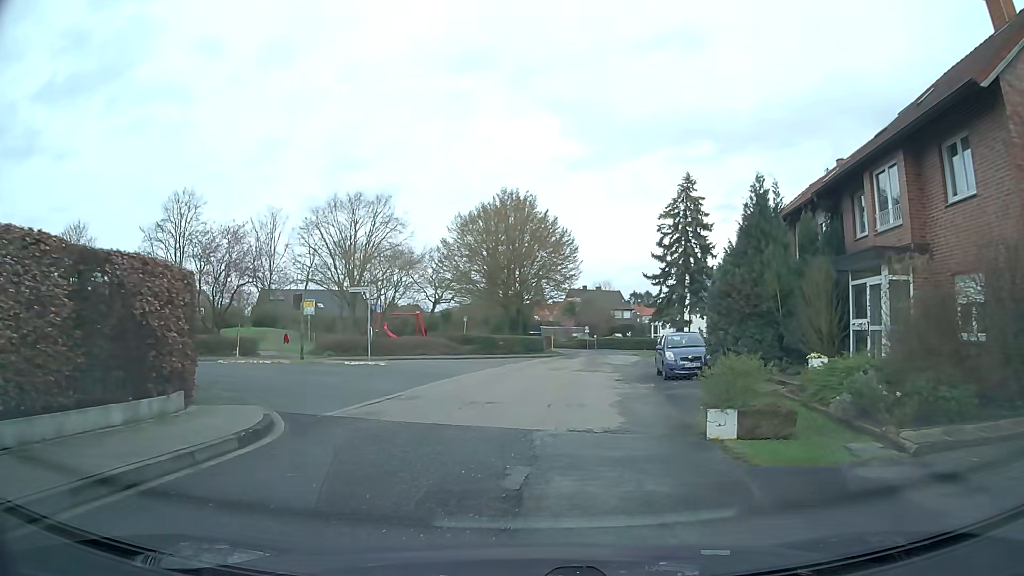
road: residential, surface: asphalt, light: Day
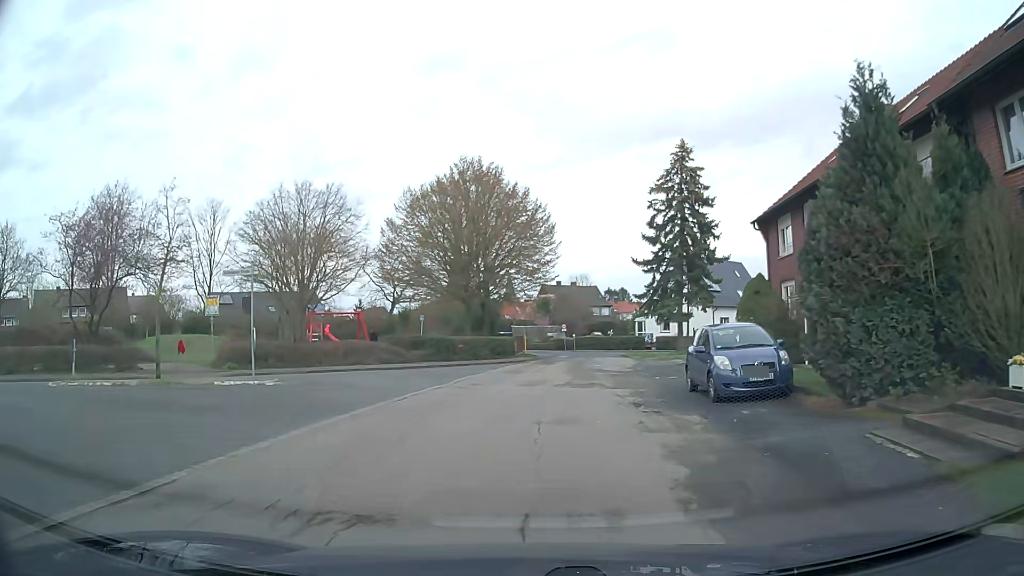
(+0.2, +8.8) m; +3°
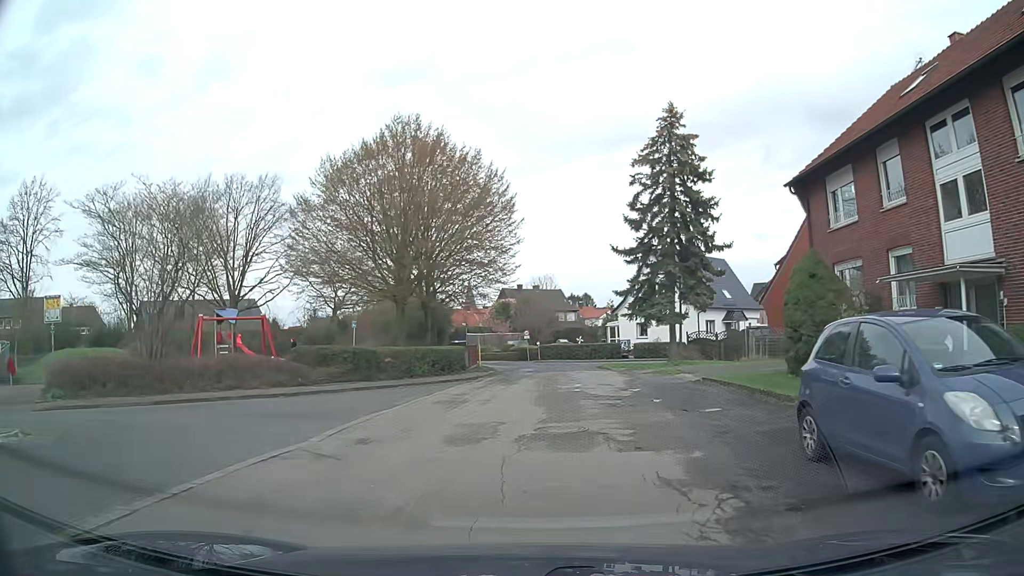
(+0.2, +8.9) m; +3°
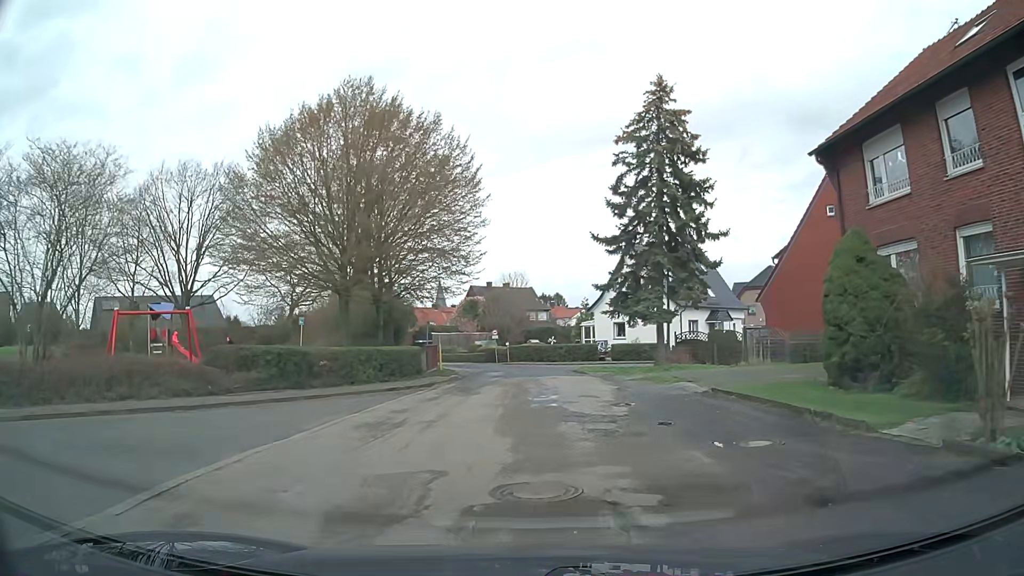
(+0.1, +4.4) m; +1°
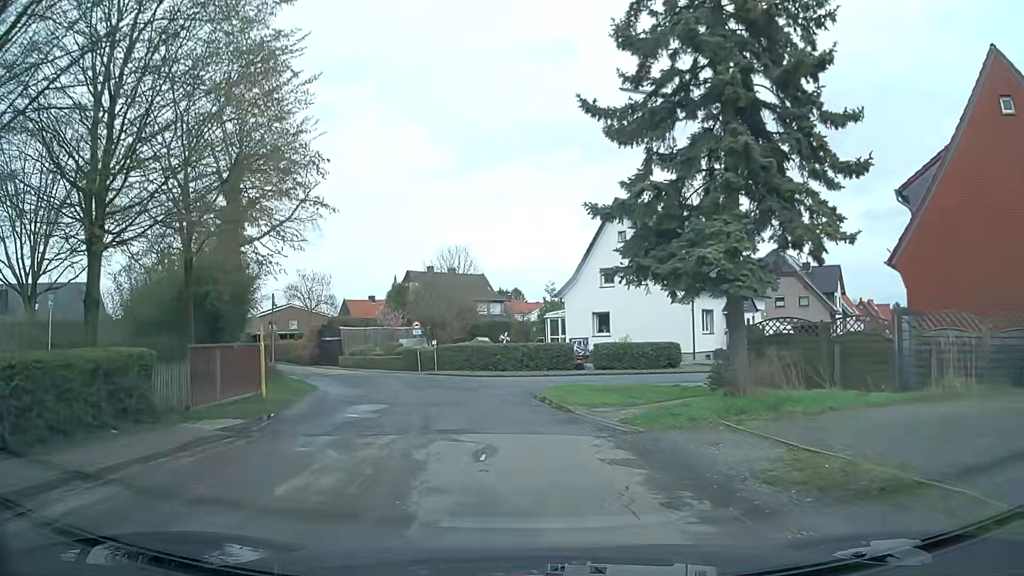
(+1.2, +17.6) m; +5°
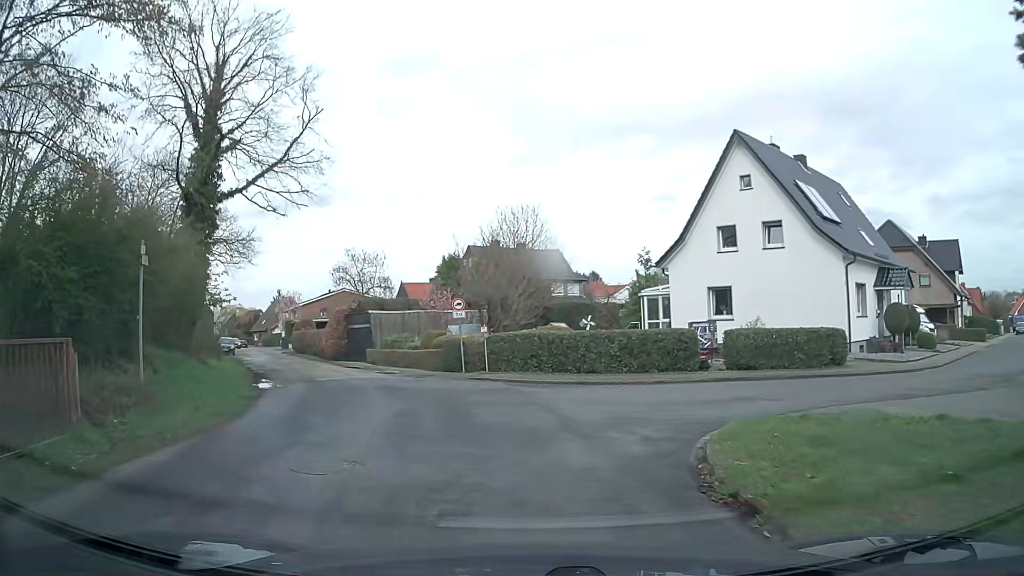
(-0.4, +11.2) m; -6°
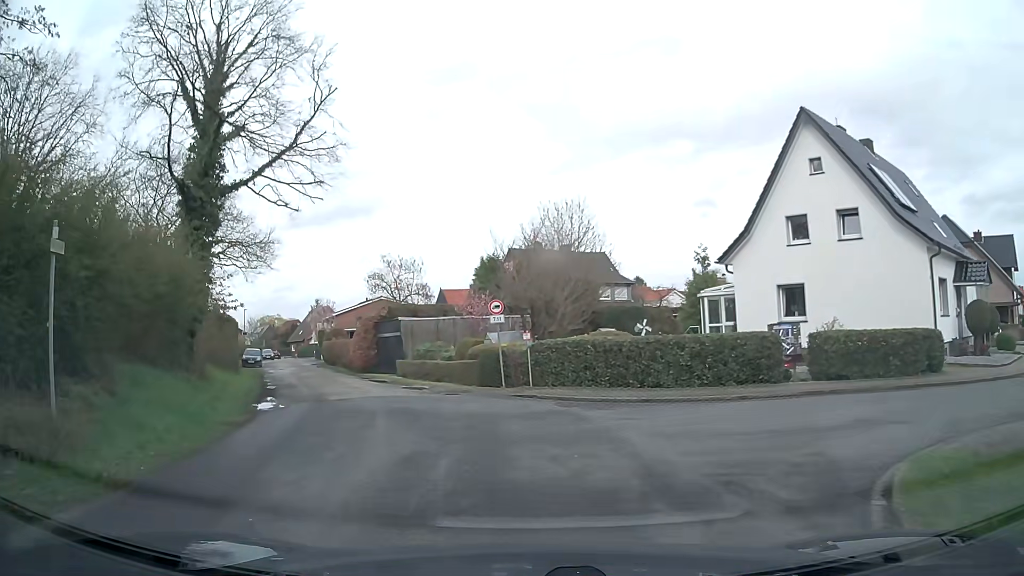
(-0.1, +3.6) m; -3°
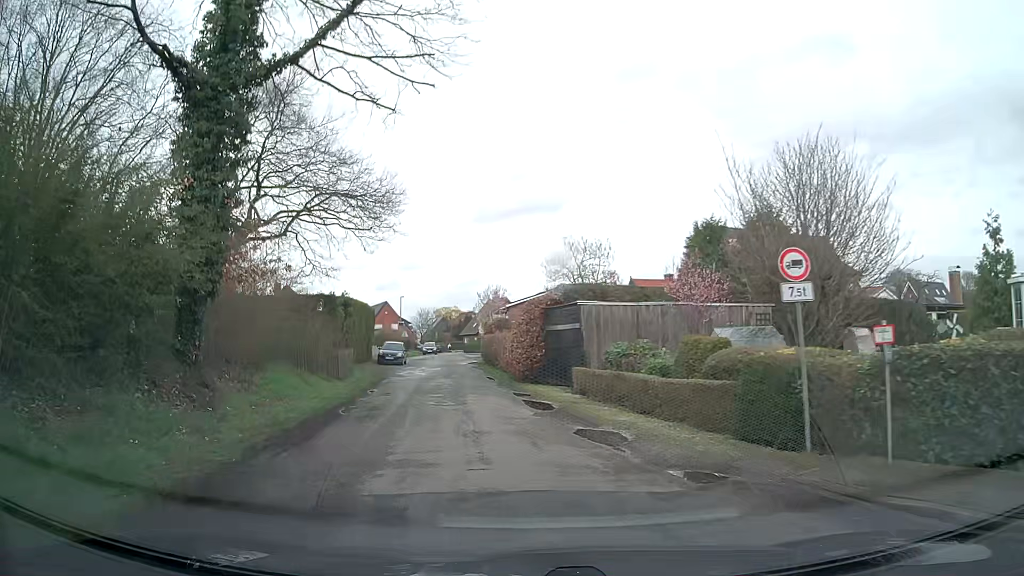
(-1.6, +11.4) m; -16°
(-1, +10) (-2, +20) (-4, +30) (-5, +40) (-6, +50) (-7, +60) (-9, +69) (-10, +79) (-11, +89) (-13, +99) m
